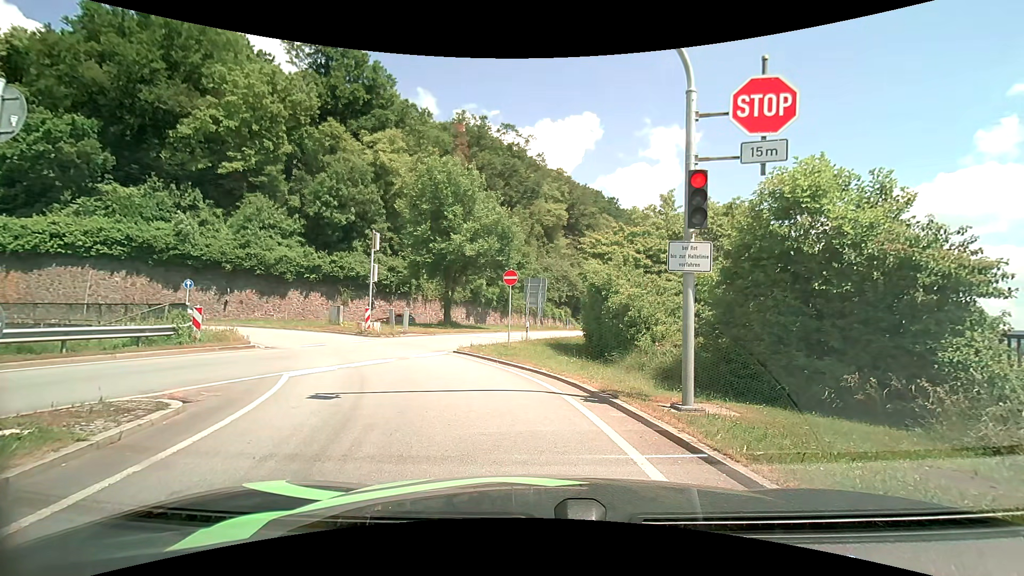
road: primary_link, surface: asphalt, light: Day
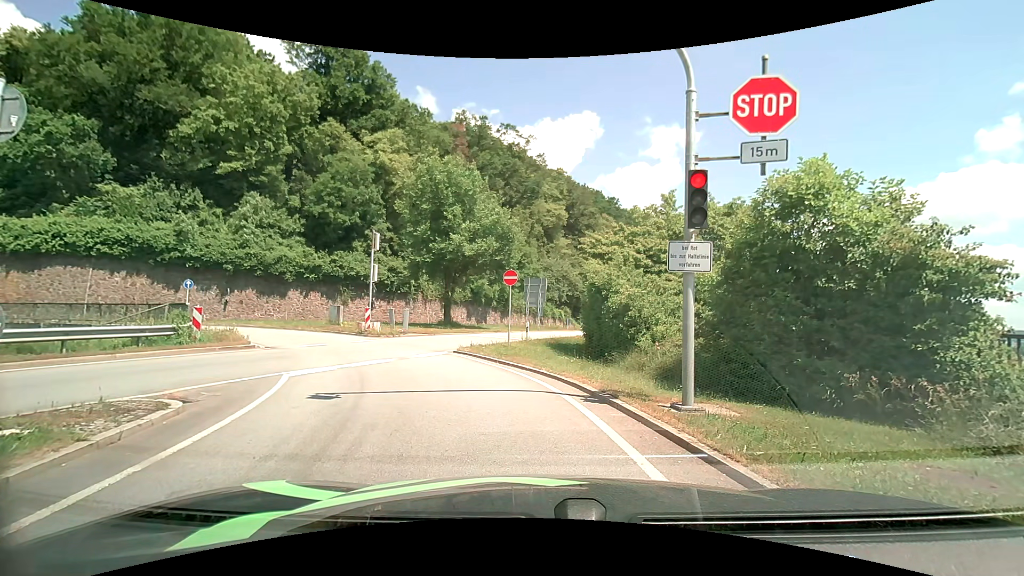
(0.0, 0.0) m; 0°
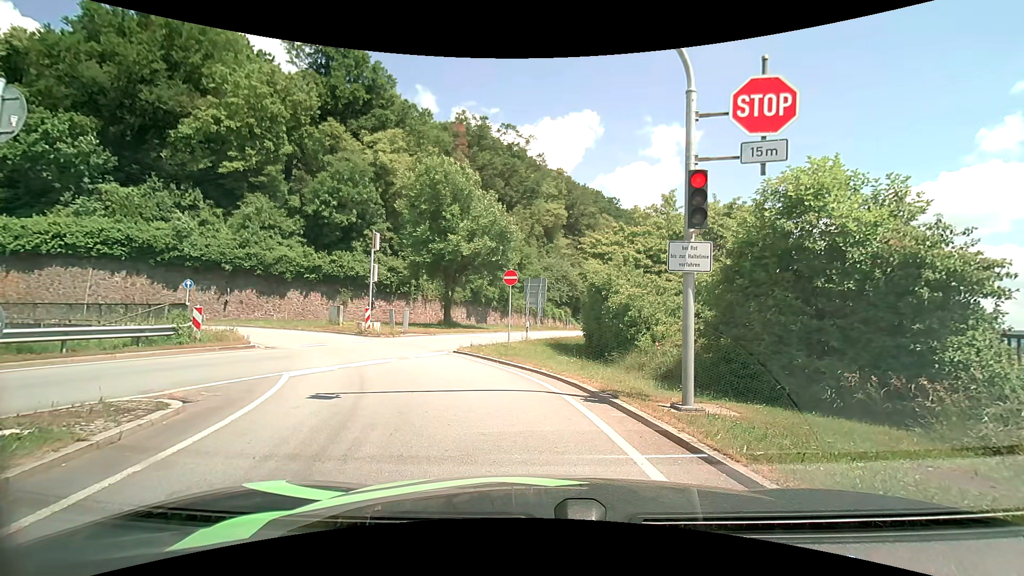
(0.0, 0.0) m; 0°
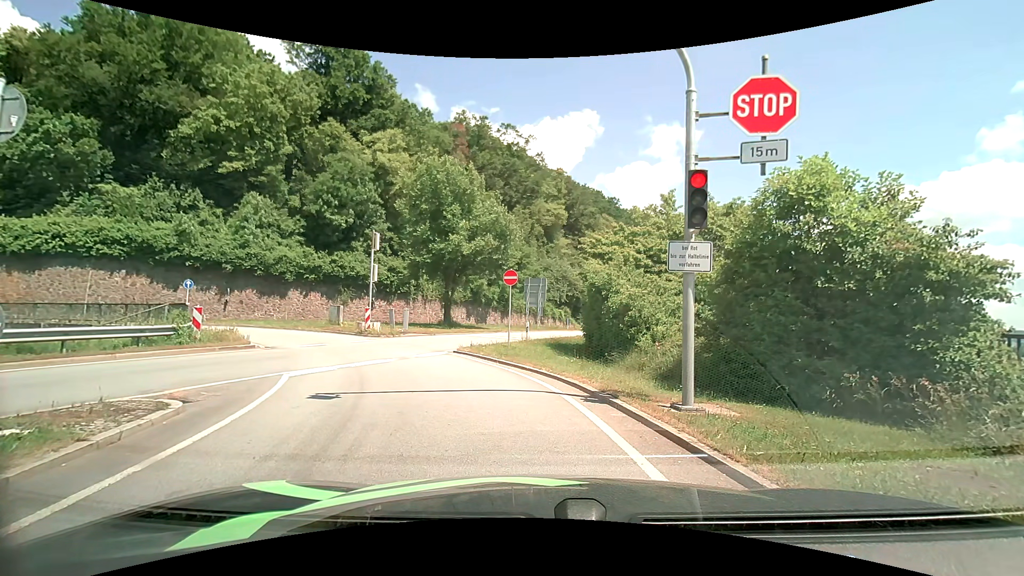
(0.0, 0.0) m; 0°
(-2, +10) (-7, +19) (-14, +25) (-23, +28) (-33, +29) (-43, +26) (-52, +23) (-62, +20) (-72, +17) (-81, +15) m
